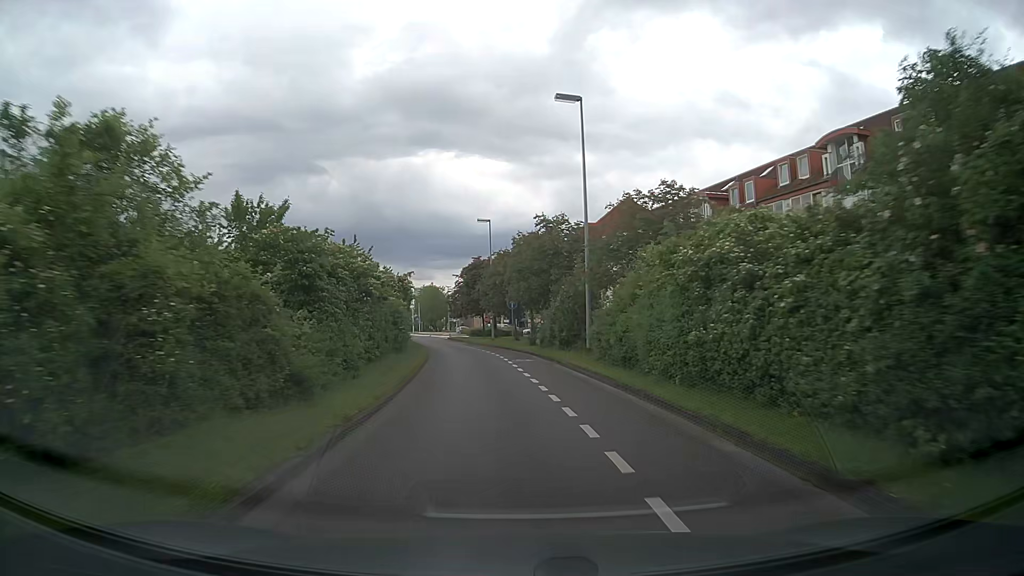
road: secondary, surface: asphalt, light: Day
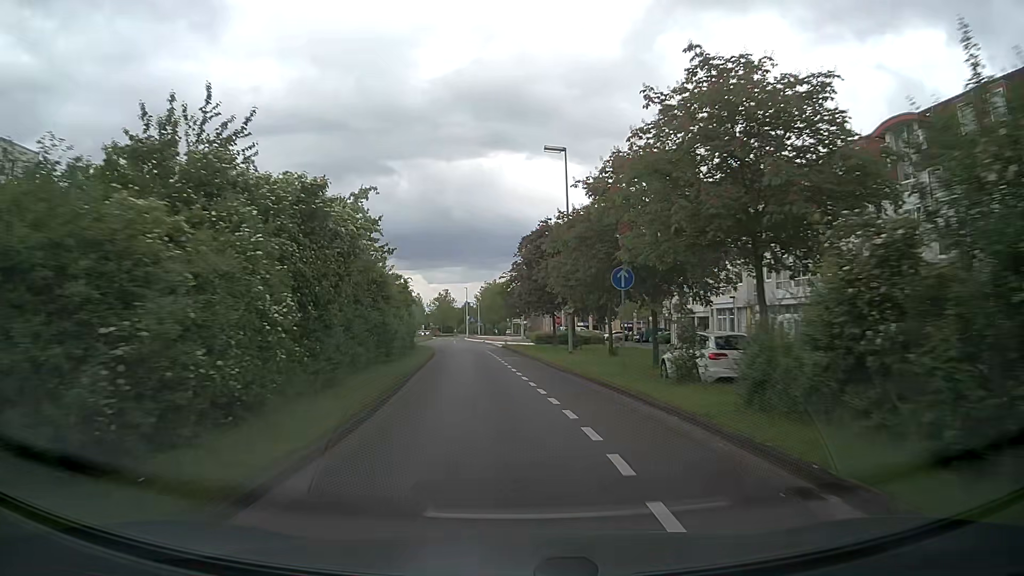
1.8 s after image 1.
(-1.1, +23.9) m; -6°
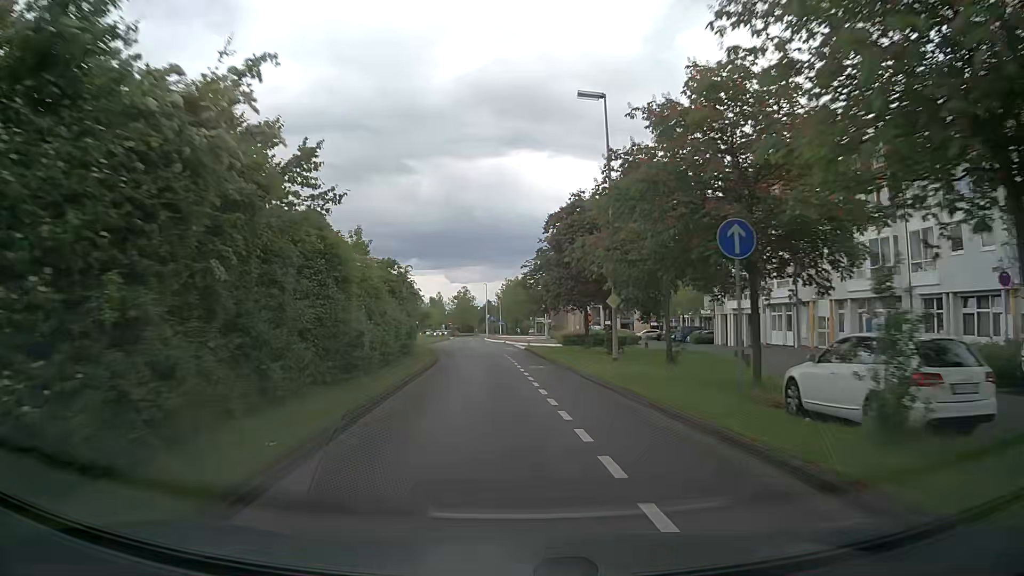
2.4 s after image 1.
(-0.1, +7.9) m; -2°
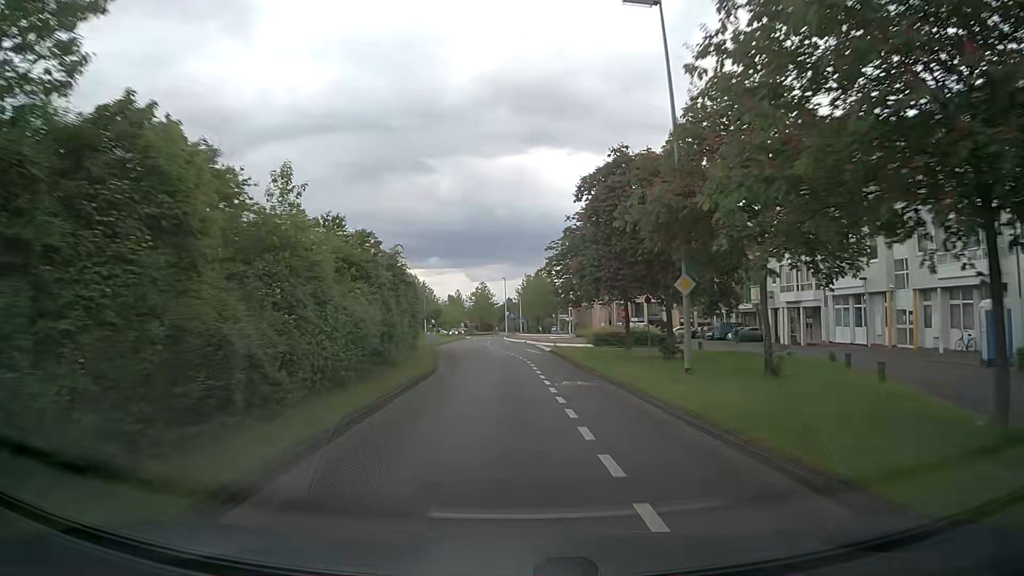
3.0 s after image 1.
(-0.1, +7.9) m; -2°
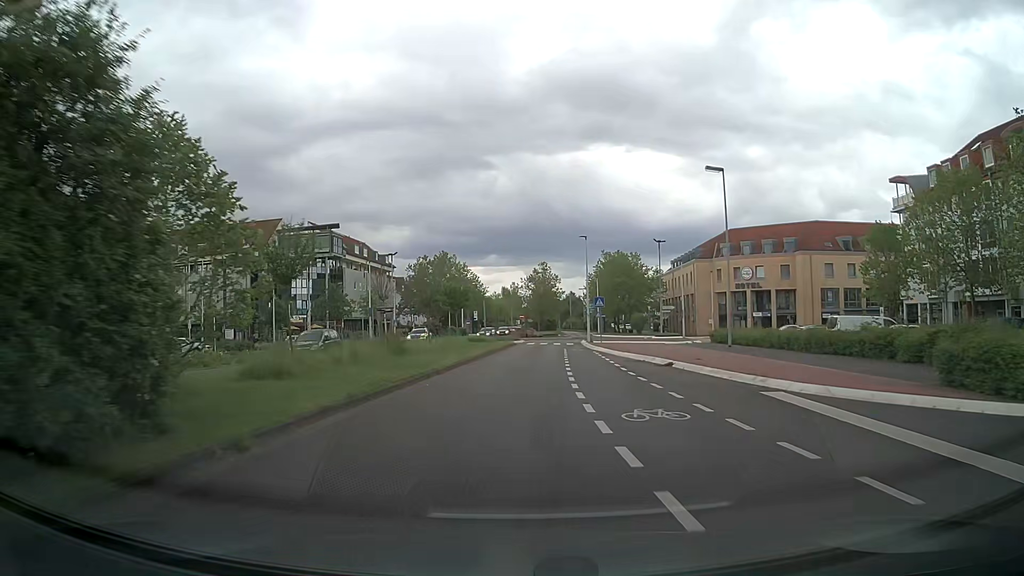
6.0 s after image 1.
(-2.3, +39.5) m; -5°
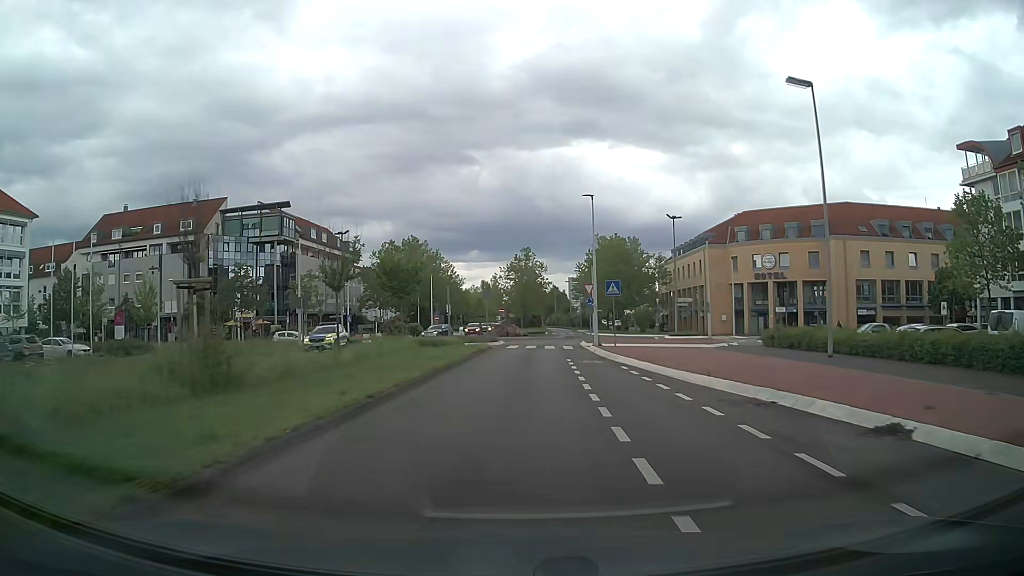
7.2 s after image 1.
(+0.1, +14.7) m; +2°
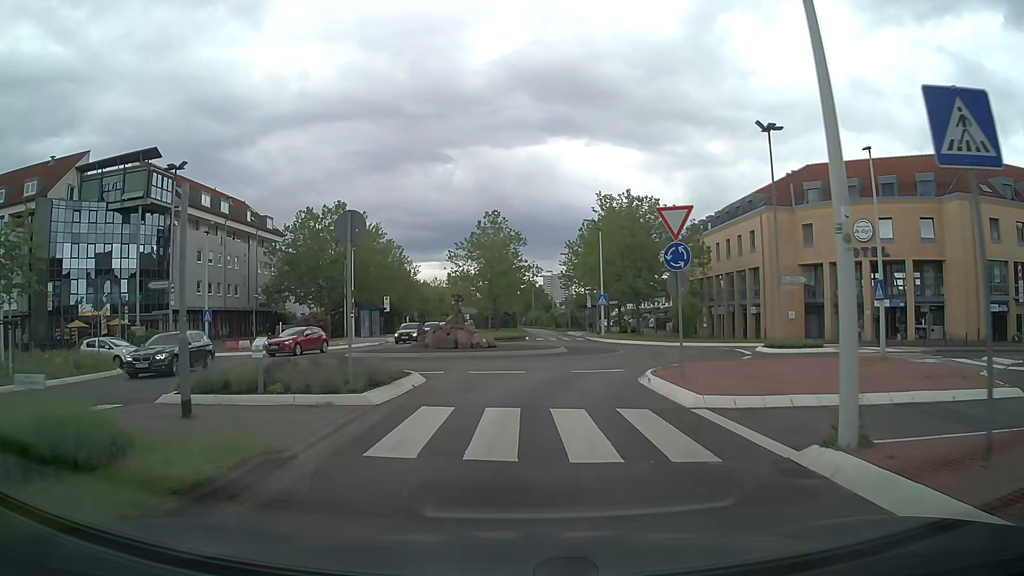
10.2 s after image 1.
(+0.4, +27.9) m; +2°
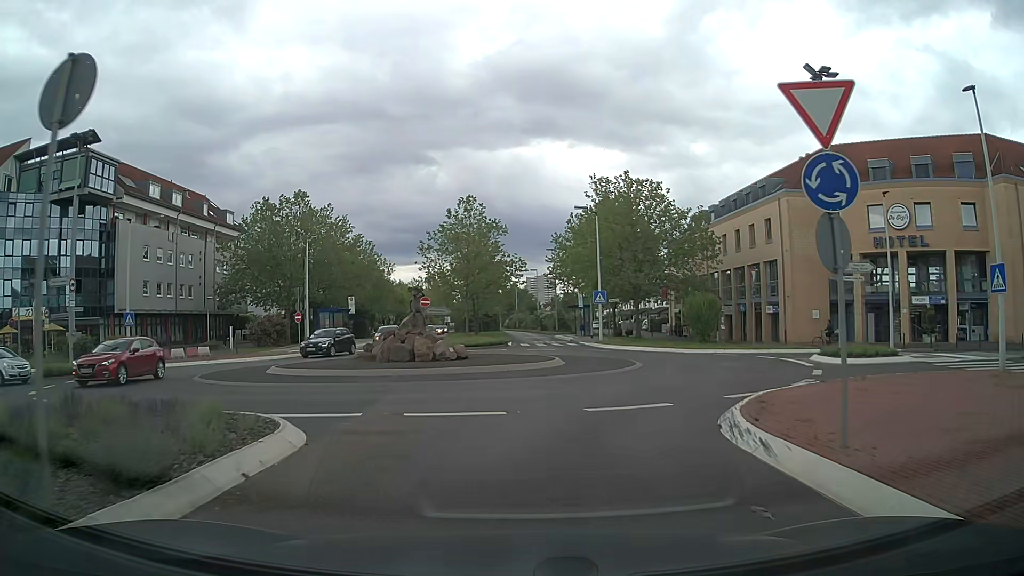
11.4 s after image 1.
(+0.1, +7.7) m; +1°
(+1, +10) (+5, +19) (+4, +29) (+2, +39) (+2, +49) (+1, +59) (+1, +69) (+1, +79) (0, +89) (0, +99) m
